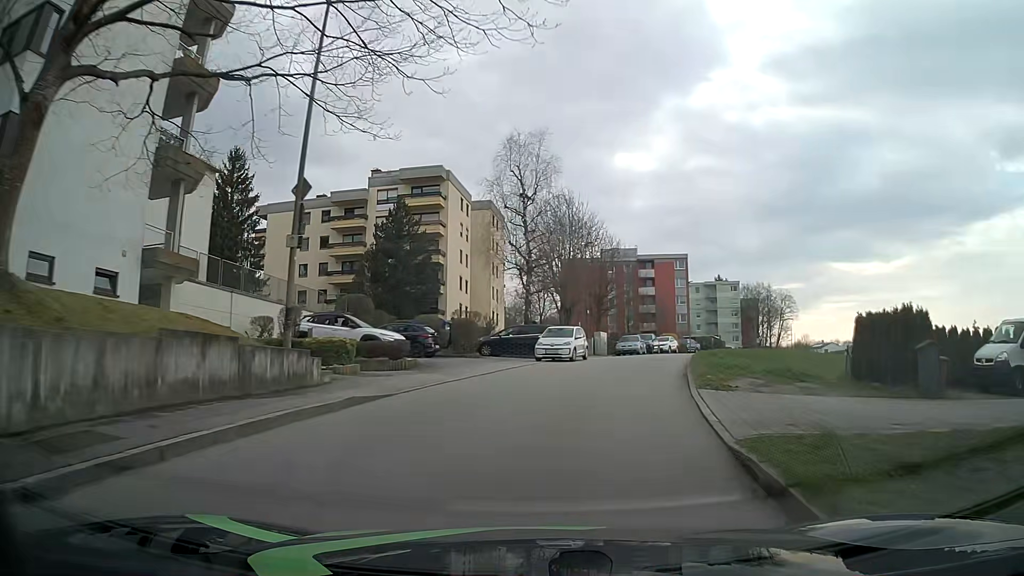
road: unclassified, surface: asphalt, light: Day
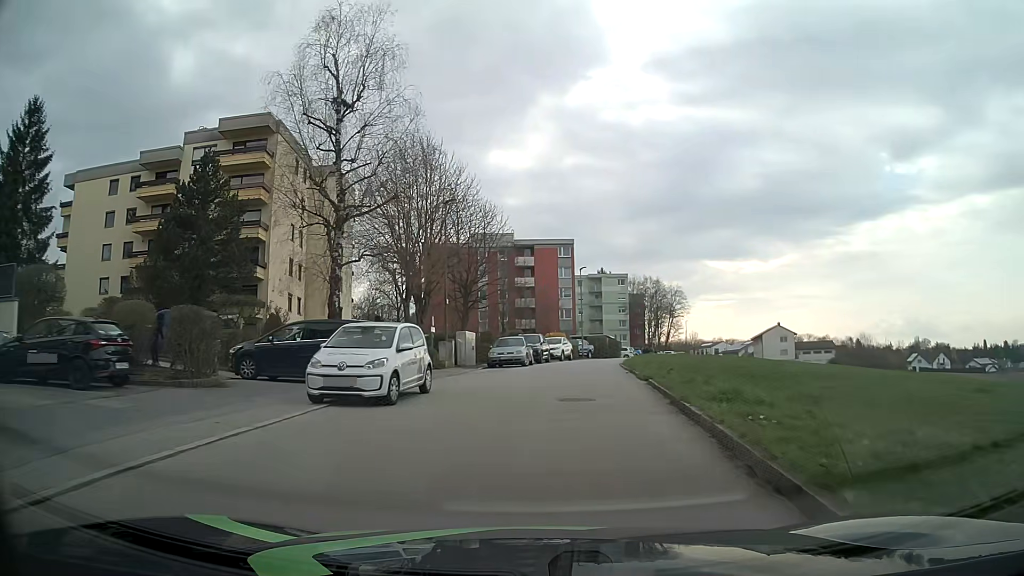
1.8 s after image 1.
(+1.4, +15.7) m; +10°
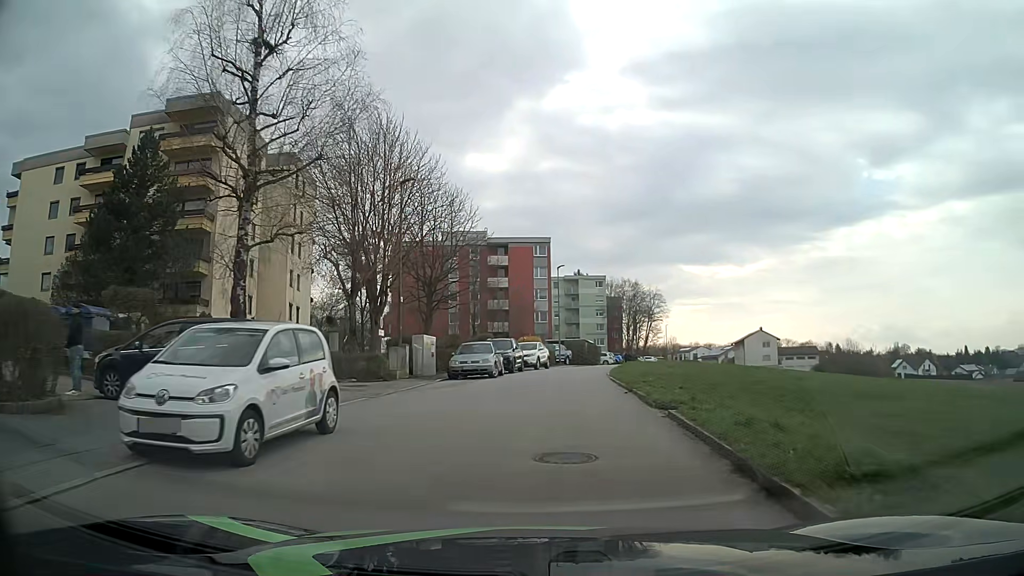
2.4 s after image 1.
(+0.1, +5.3) m; +2°
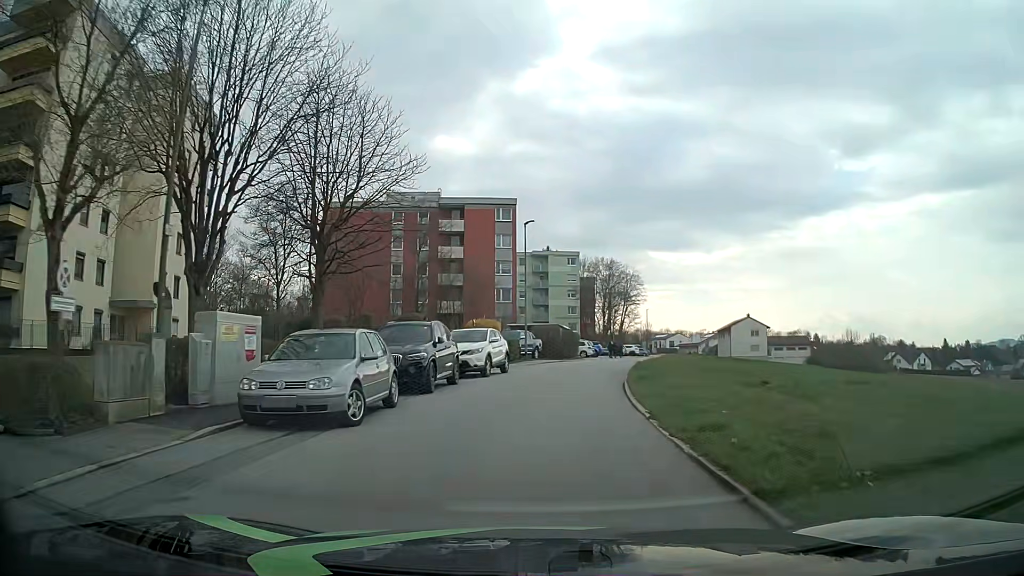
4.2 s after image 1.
(+0.6, +16.0) m; +3°
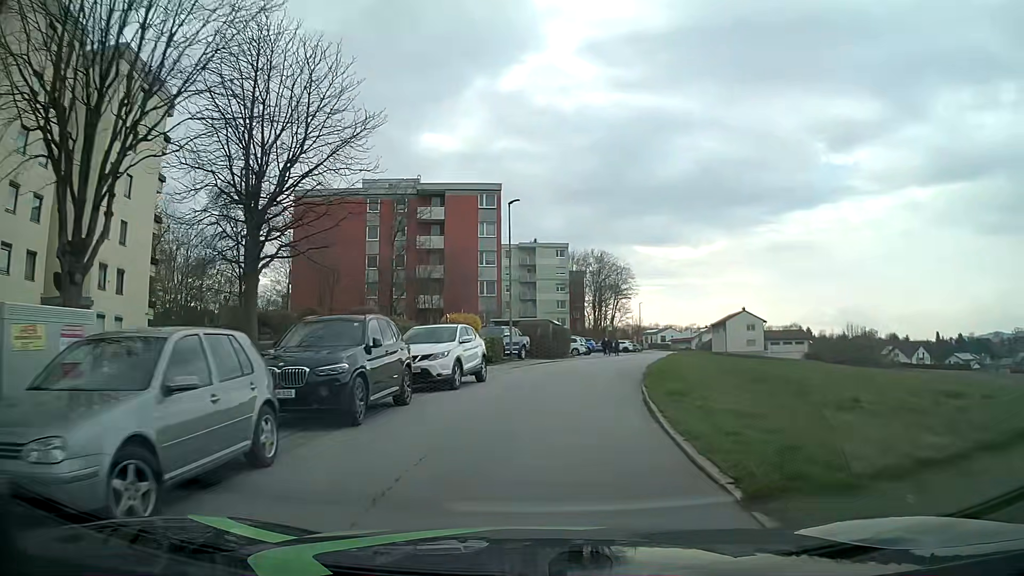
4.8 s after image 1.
(0.0, +5.5) m; +1°
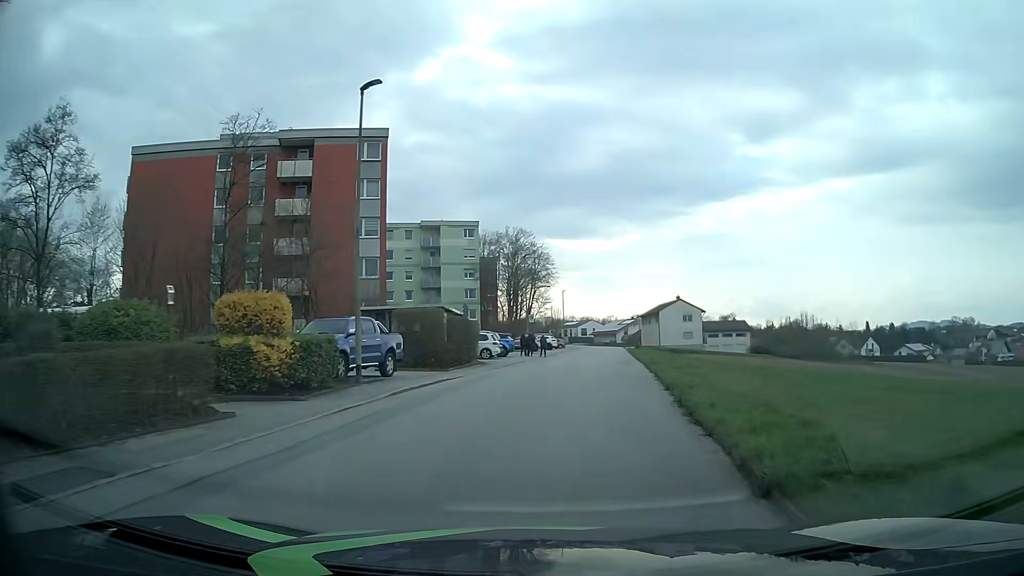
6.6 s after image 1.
(+0.9, +16.6) m; +7°
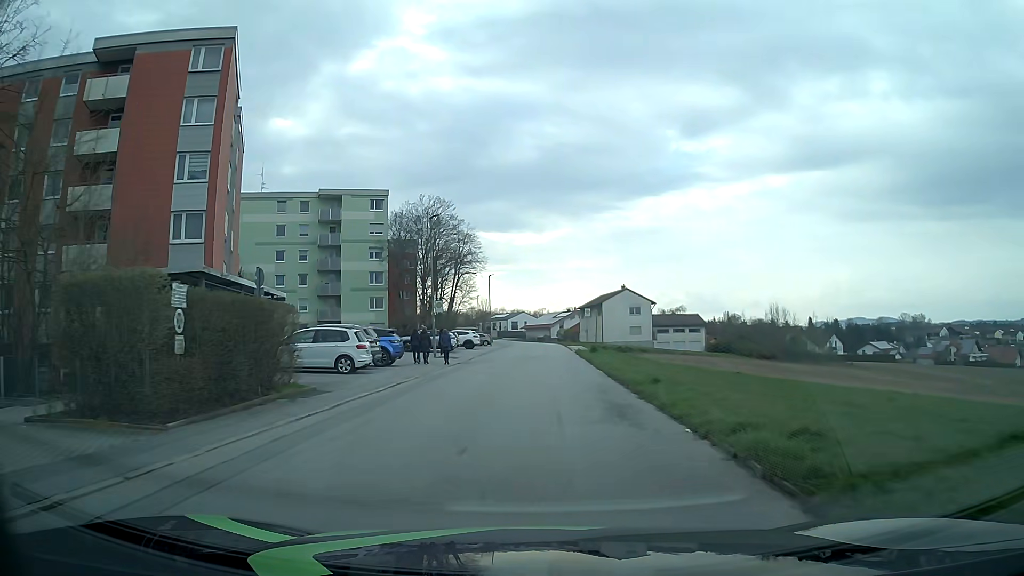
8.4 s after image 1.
(+1.1, +17.0) m; +6°
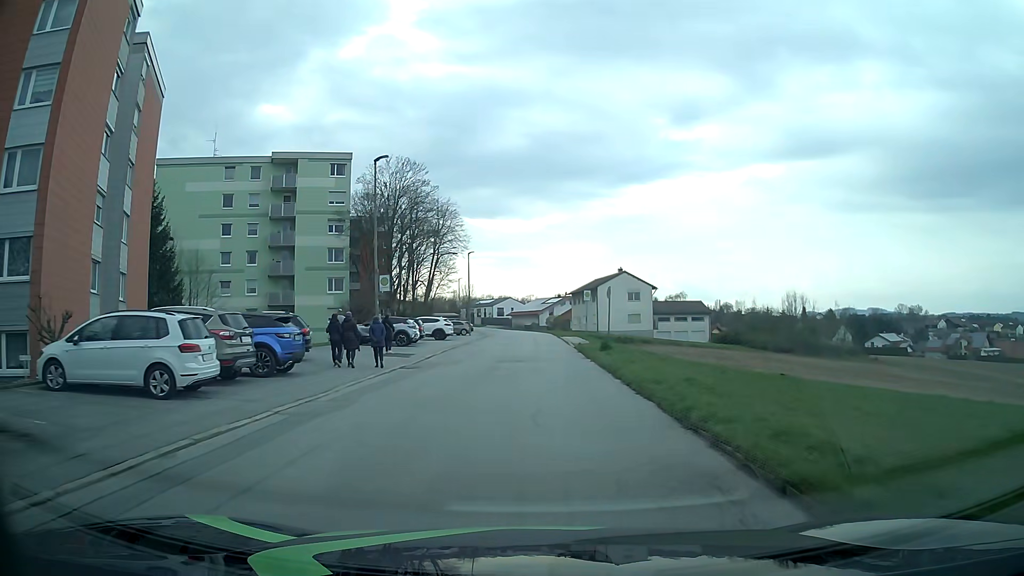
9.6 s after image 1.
(+0.1, +11.4) m; +1°
(0, +10) (0, +20) (0, +30) (0, +40) (0, +50) (0, +60) (0, +70) (0, +80) (-1, +90) (-3, +100) m
